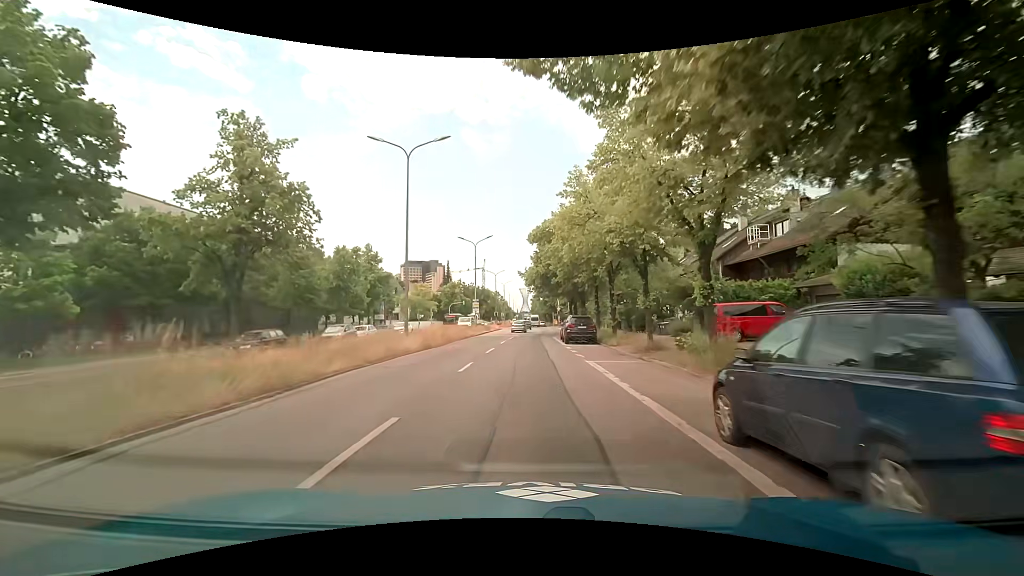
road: primary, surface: asphalt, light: Day
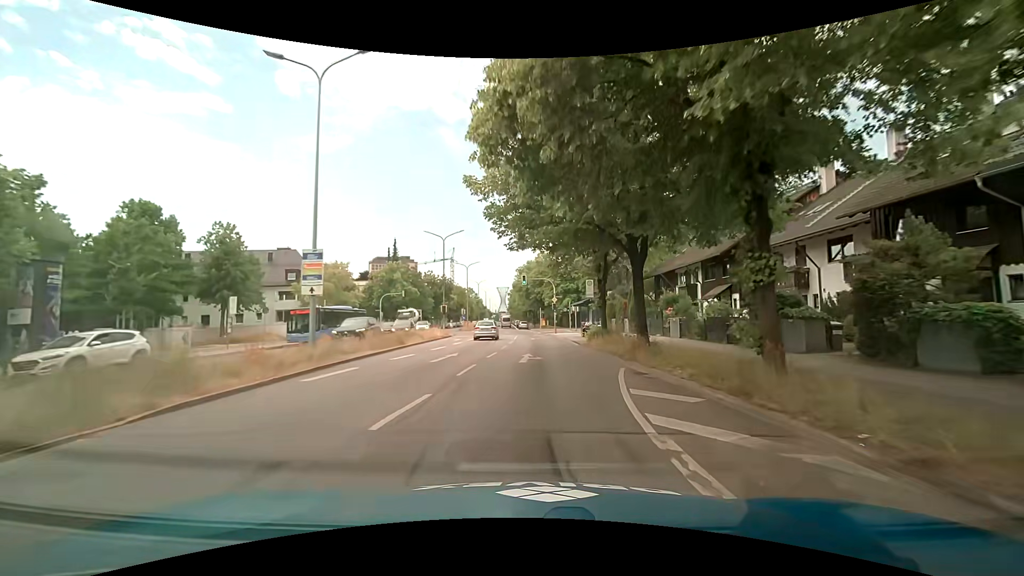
(0.0, +38.1) m; +2°
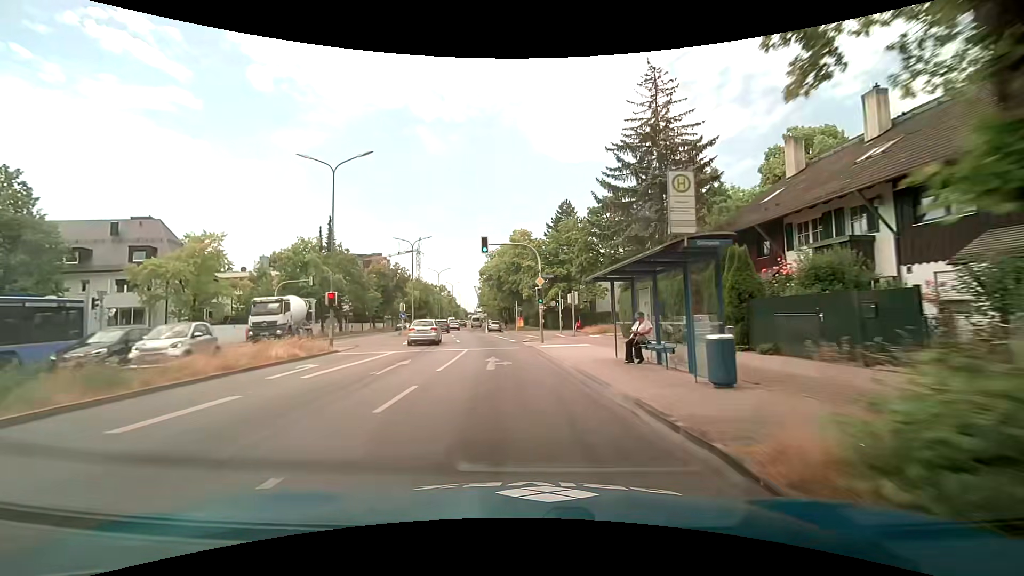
(+0.7, +22.9) m; +3°
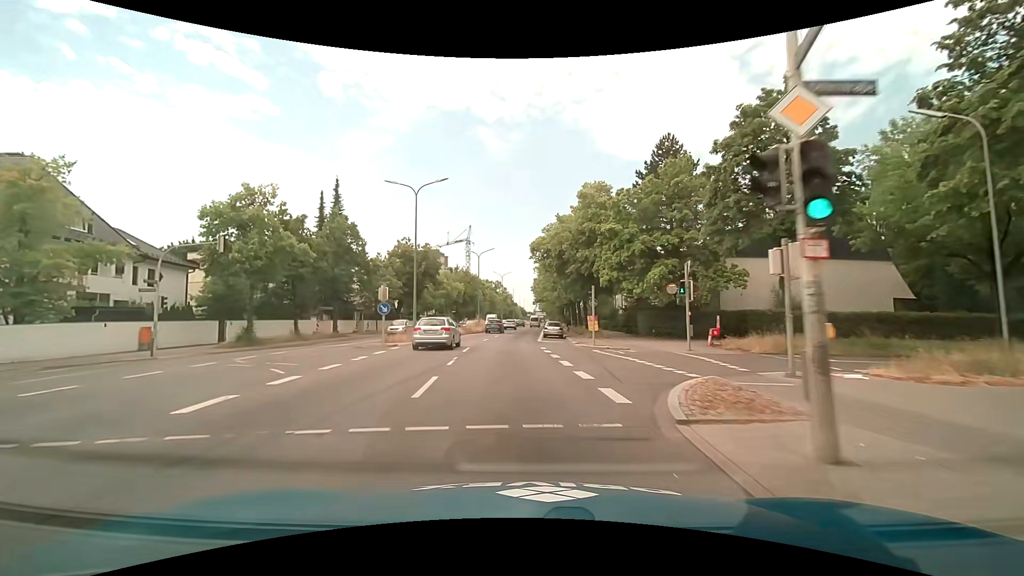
(-1.3, +22.8) m; -7°
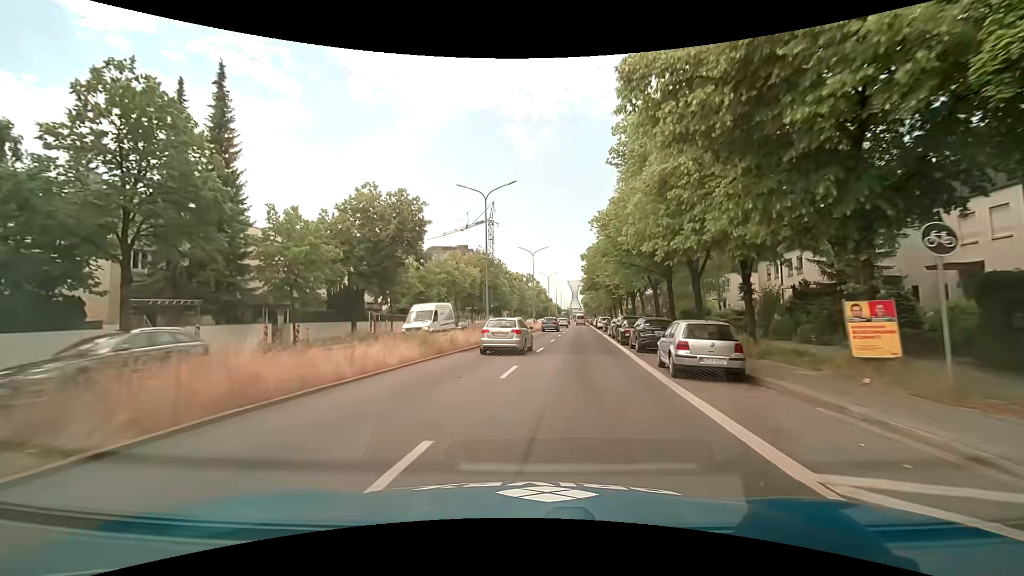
(-1.3, +30.3) m; -4°
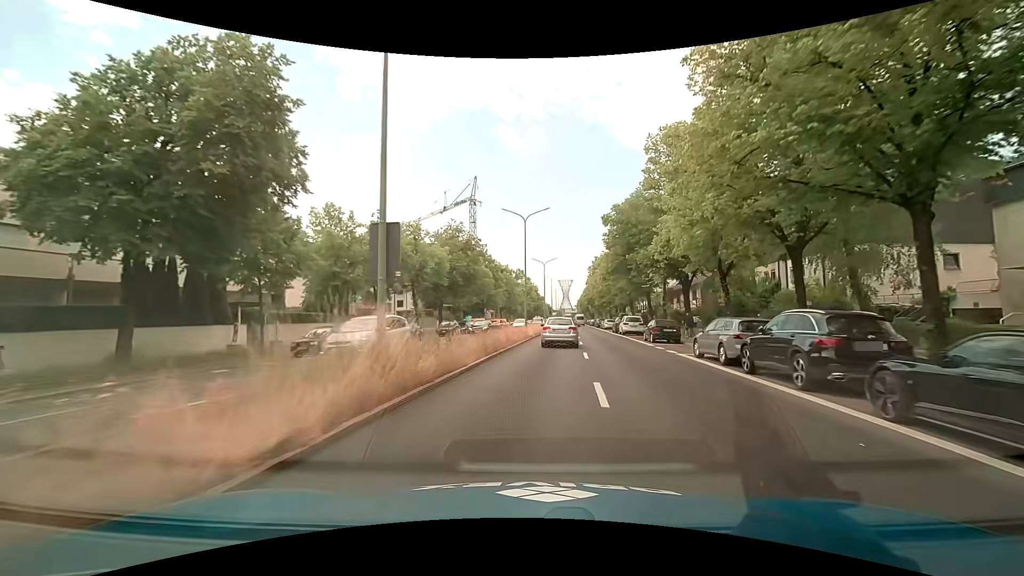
(-0.1, +22.8) m; +1°
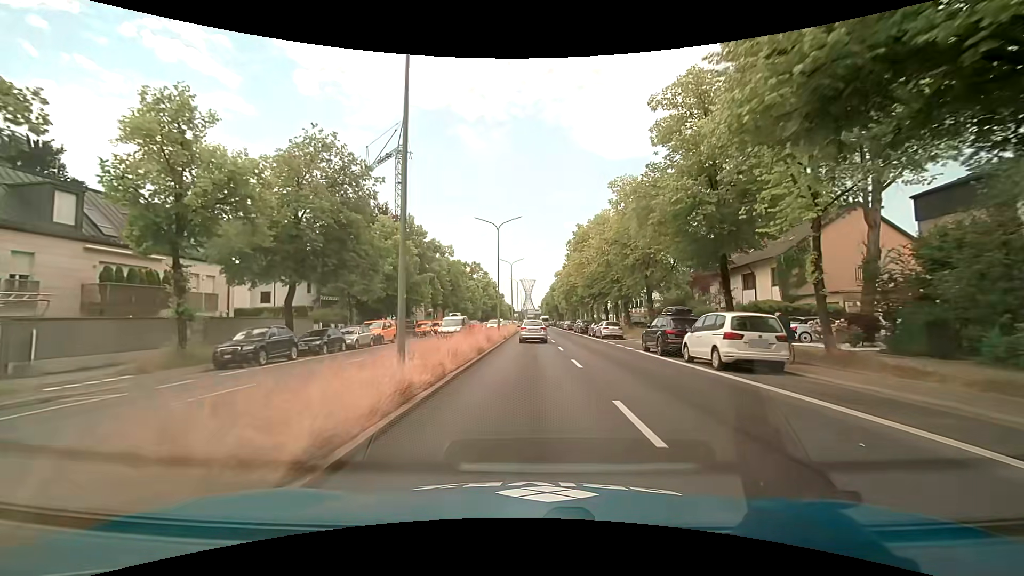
(+1.5, +30.3) m; +4°
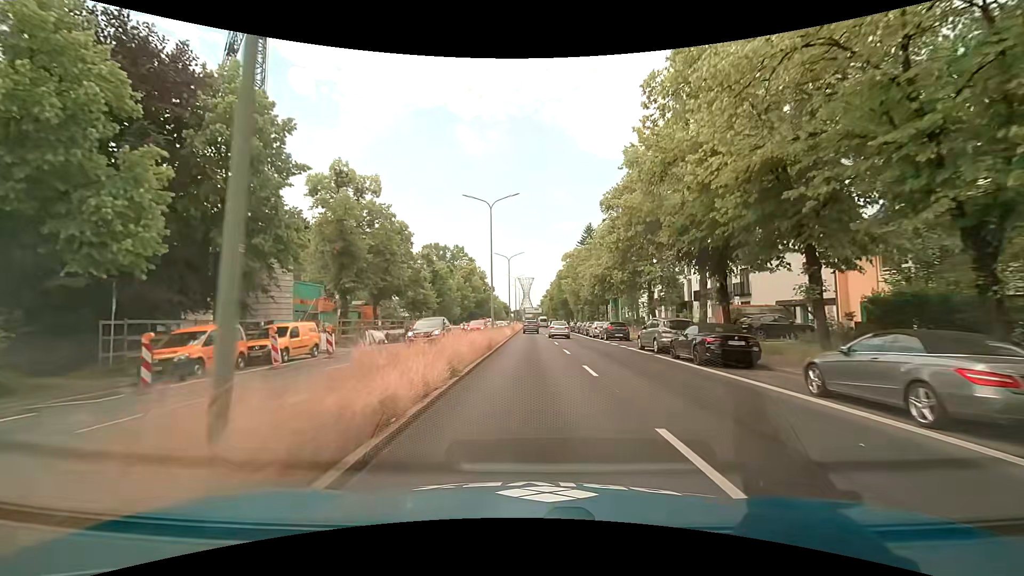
(-0.1, +38.2) m; 0°
(0, +10) (0, +20) (0, +30) (0, +40) (0, +50) (+1, +60) (+1, +70) (+1, +80) (+1, +90) (+1, +100) m
